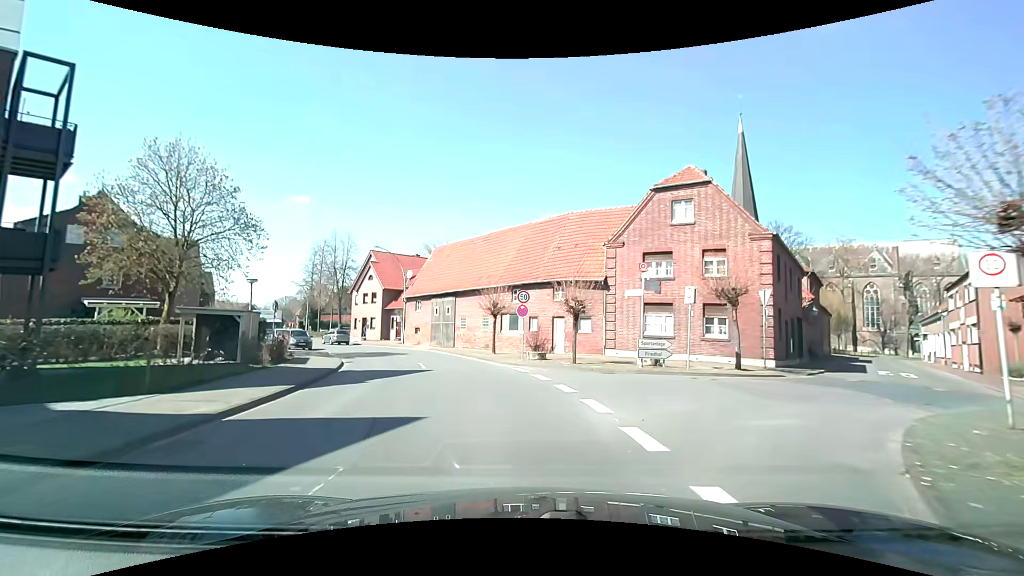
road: secondary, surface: asphalt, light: Day
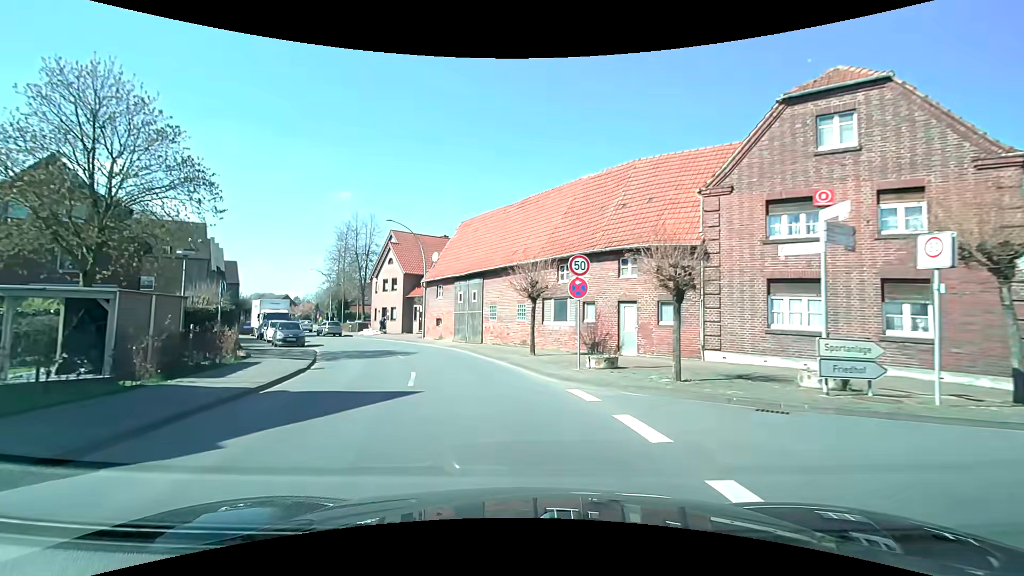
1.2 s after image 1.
(-0.1, +8.8) m; -3°
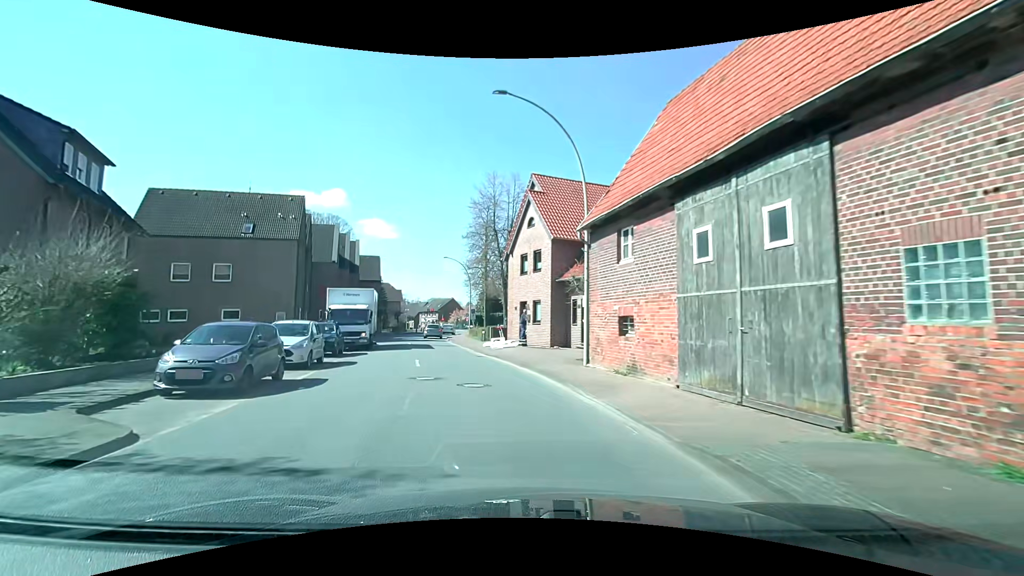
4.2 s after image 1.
(-3.4, +21.9) m; -19°
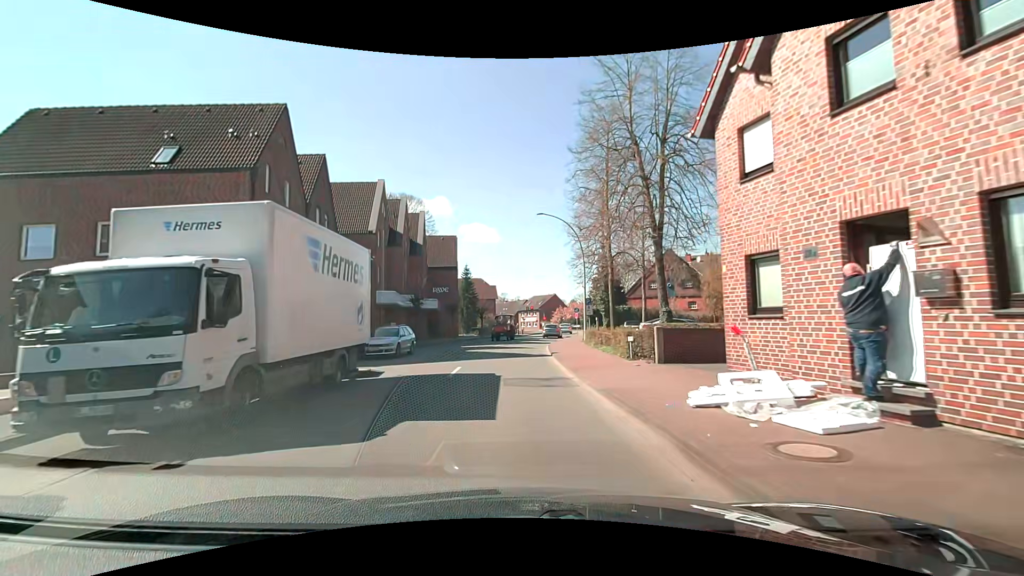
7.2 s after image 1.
(-2.8, +21.9) m; -11°
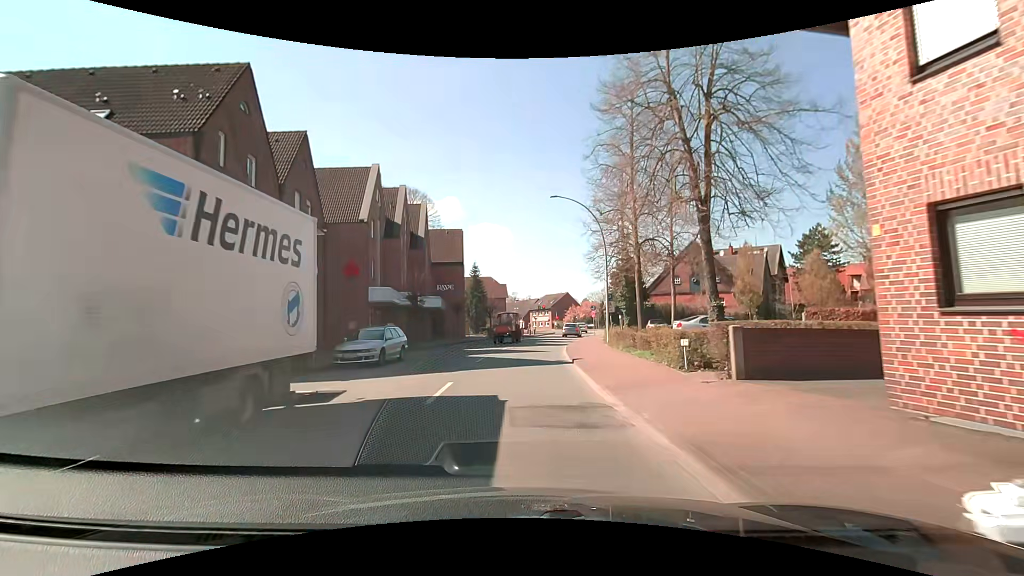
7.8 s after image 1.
(-0.1, +4.4) m; -2°
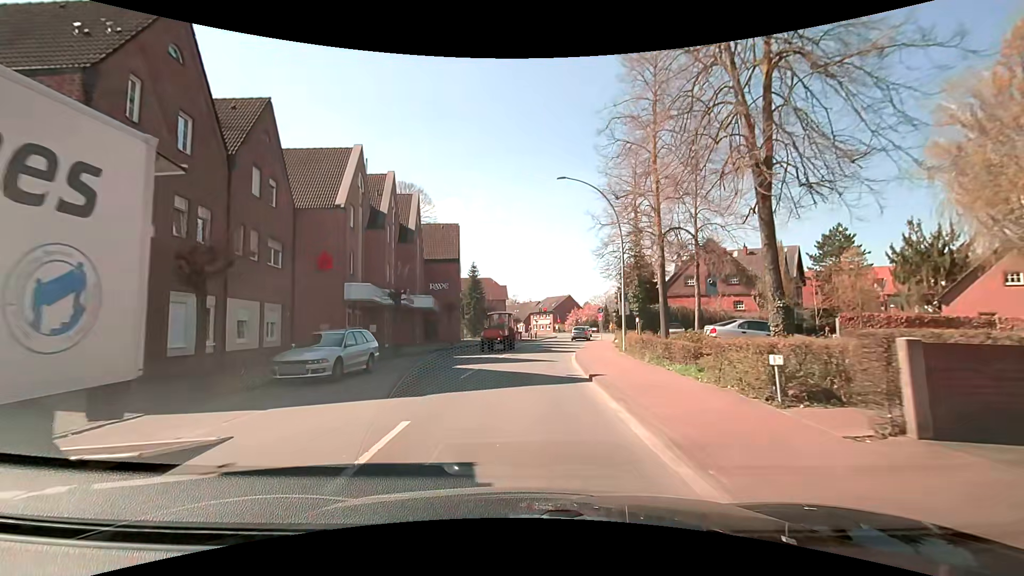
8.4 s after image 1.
(0.0, +4.4) m; +1°
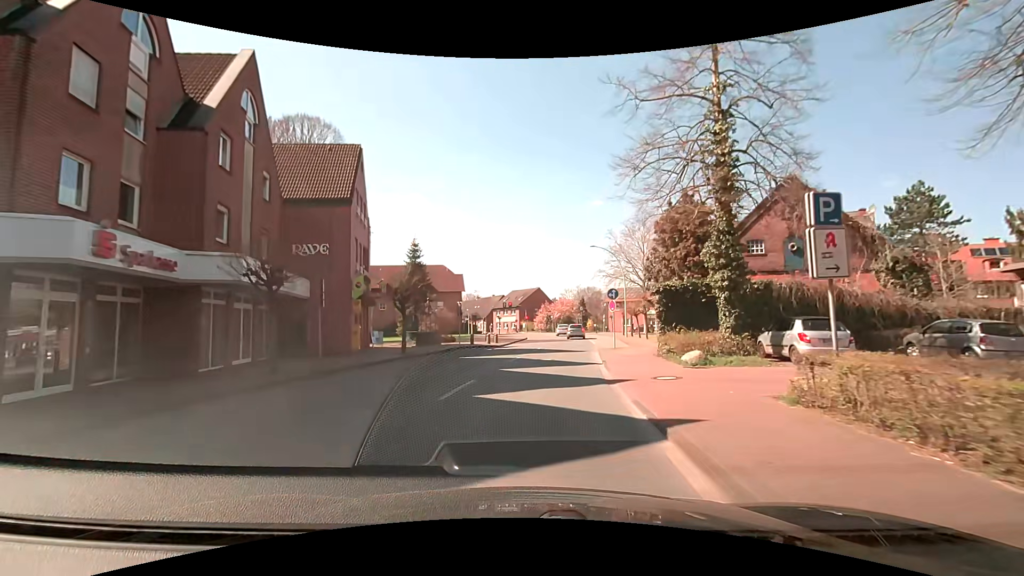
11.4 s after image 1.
(+0.4, +22.0) m; +3°
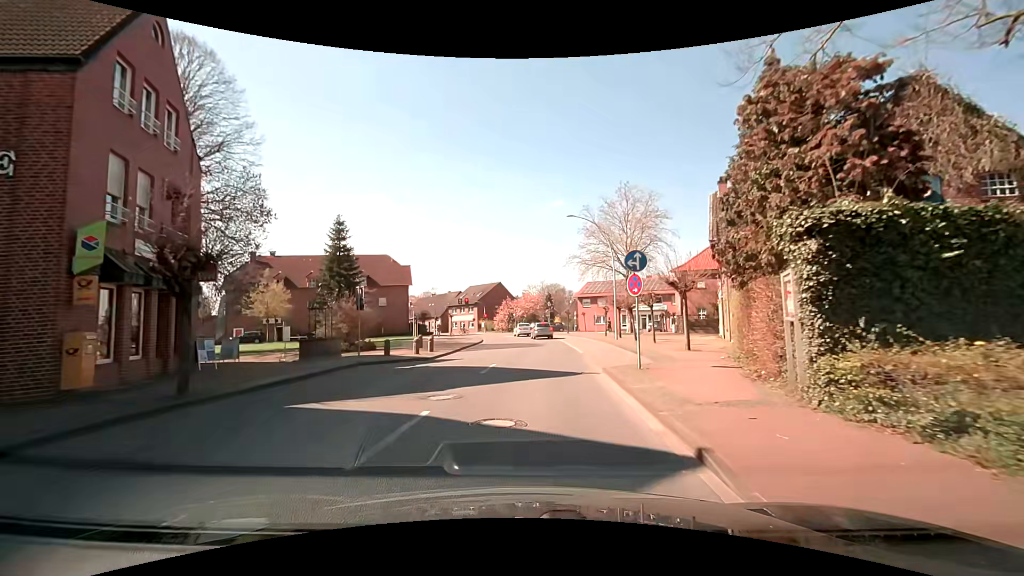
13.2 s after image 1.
(+0.6, +13.3) m; +4°
